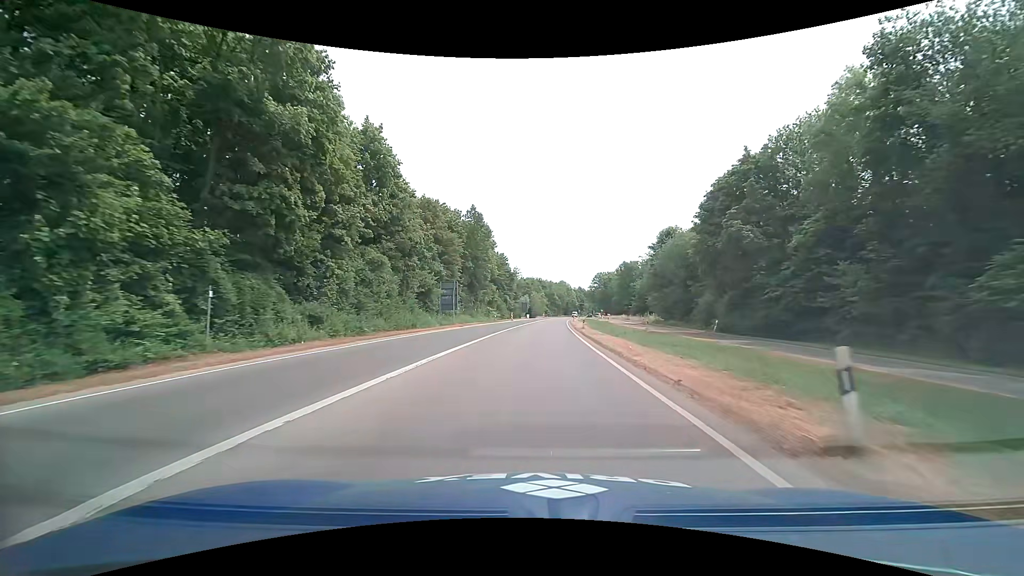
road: trunk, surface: asphalt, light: Day
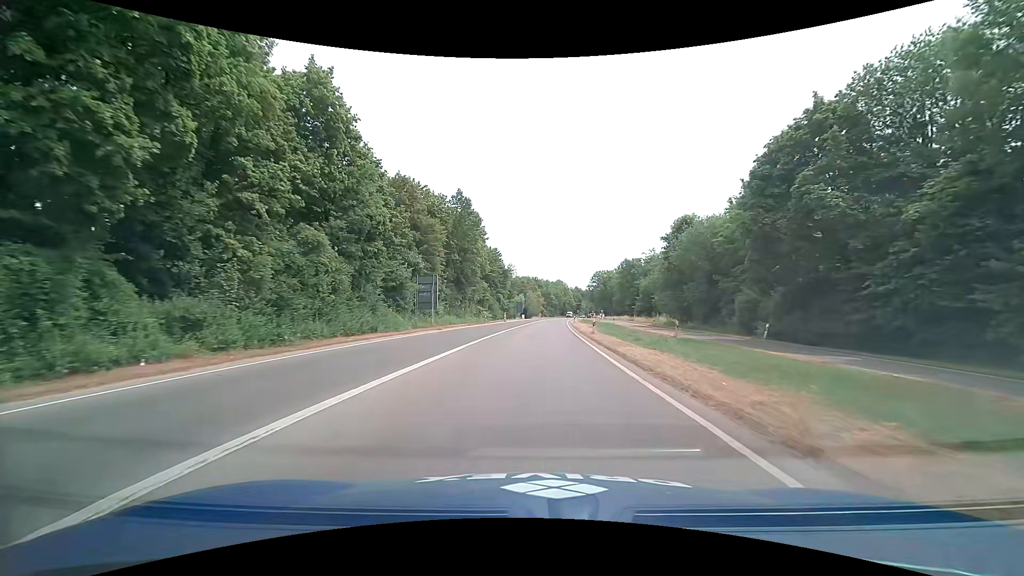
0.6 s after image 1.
(+0.1, +9.6) m; 0°
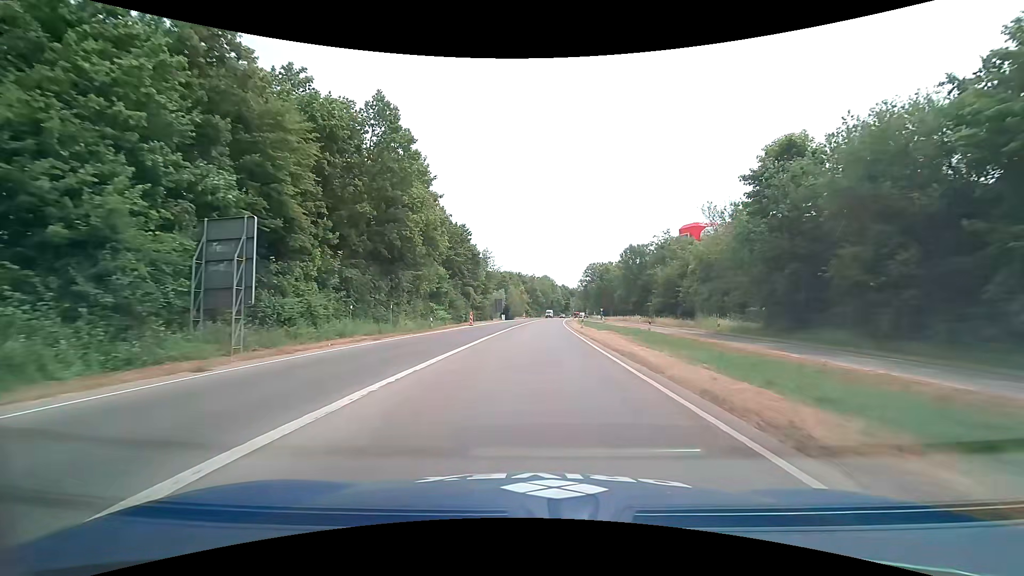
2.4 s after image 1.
(+0.6, +29.0) m; +2°
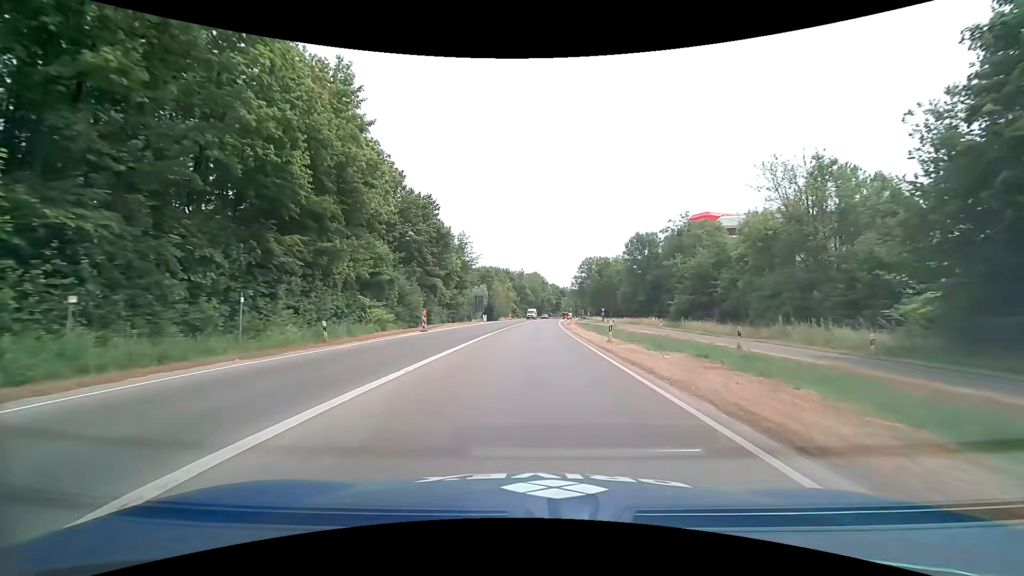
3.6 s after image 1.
(+0.3, +19.5) m; +2°
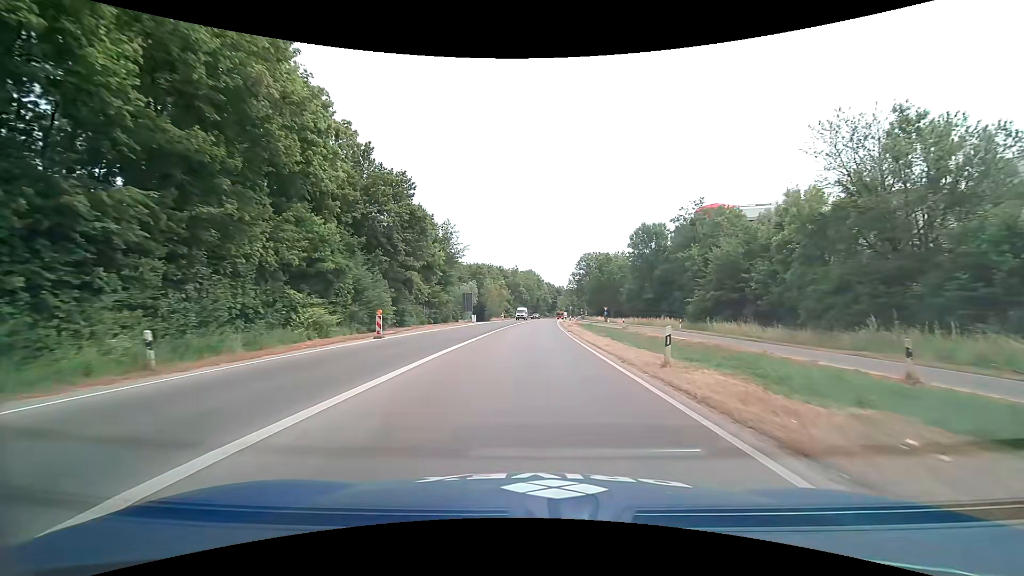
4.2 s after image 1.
(0.0, +9.8) m; +1°
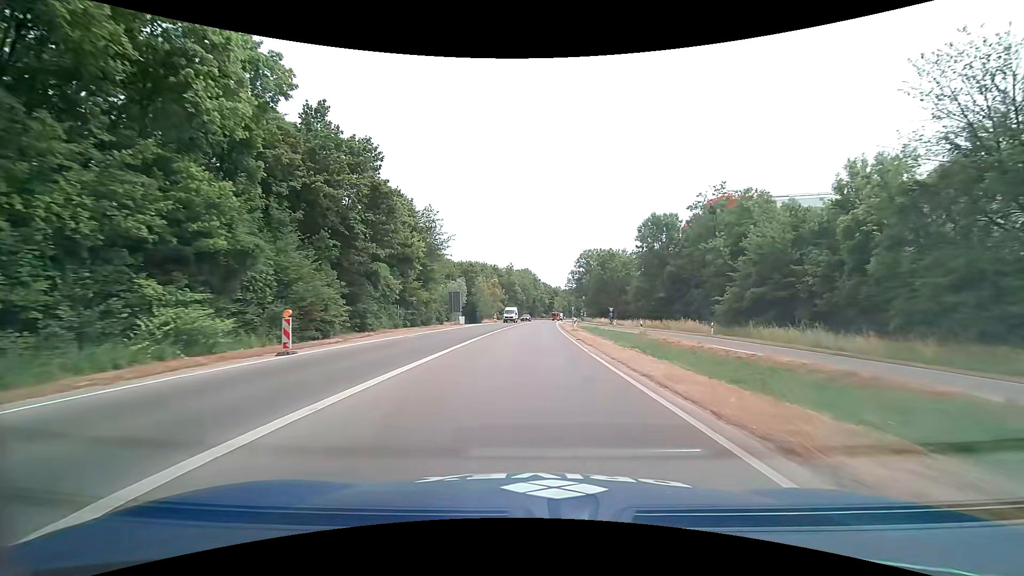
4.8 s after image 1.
(0.0, +9.8) m; 0°
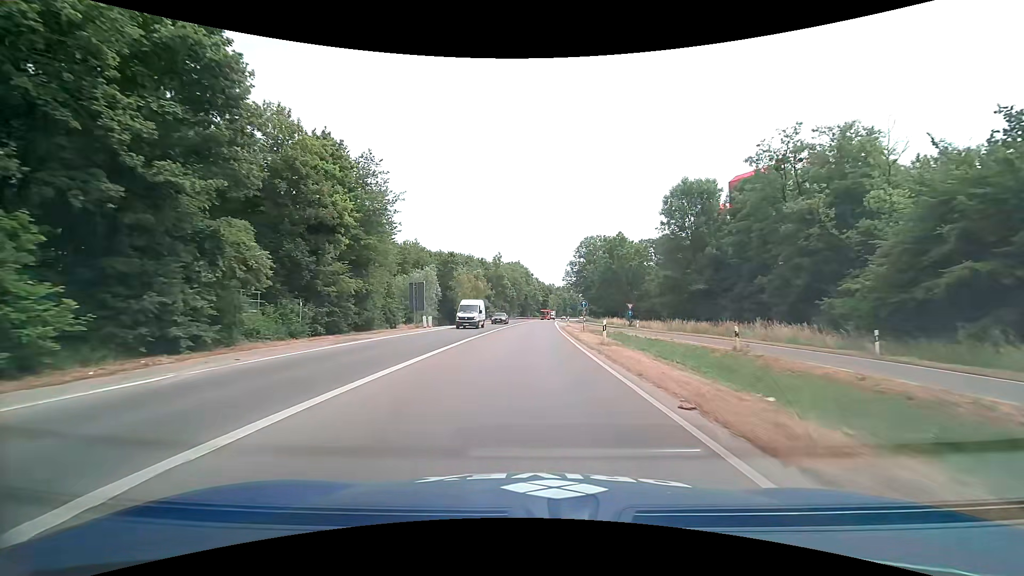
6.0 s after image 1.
(+0.3, +19.8) m; +1°
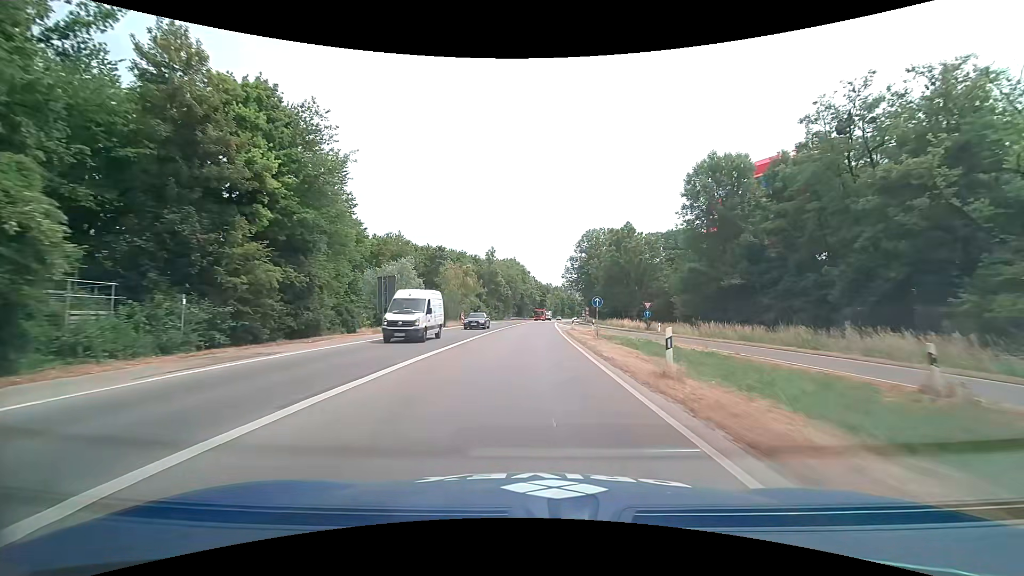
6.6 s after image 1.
(0.0, +9.9) m; 0°
(0, +10) (0, +20) (0, +30) (0, +40) (+1, +50) (+1, +60) (+2, +70) (+2, +80) (+3, +90) (+3, +100) m
